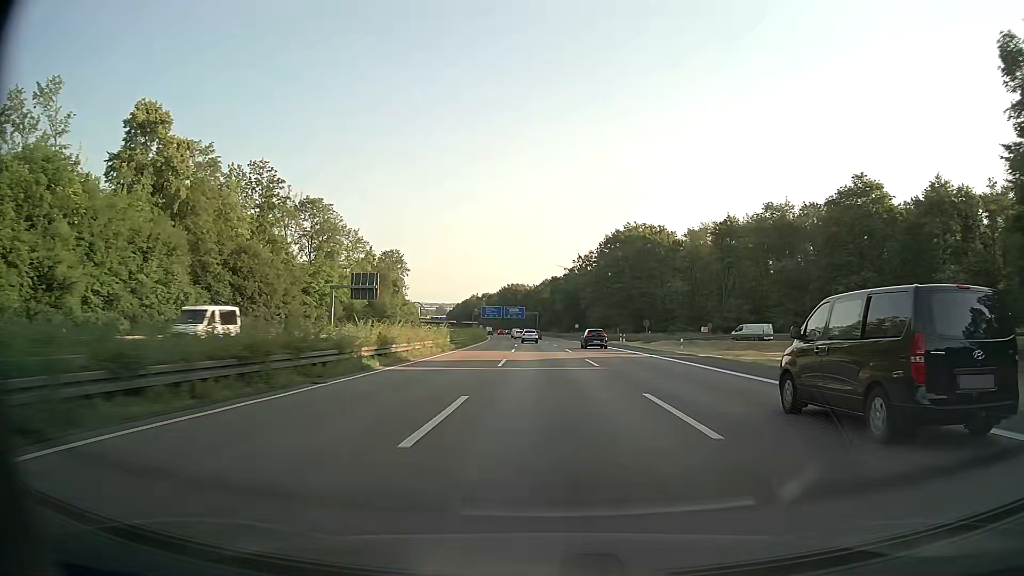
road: motorway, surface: asphalt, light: Day
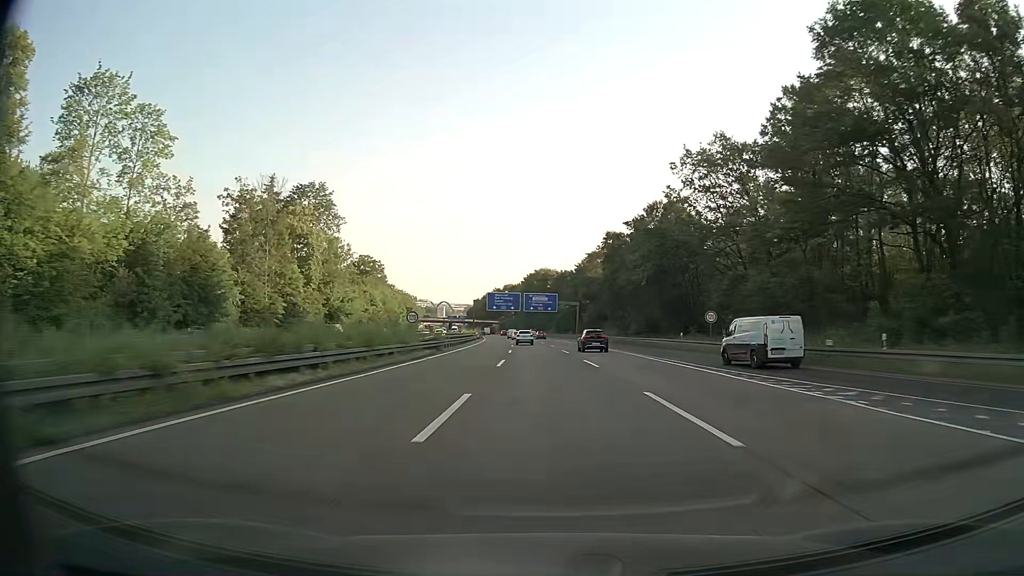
(-2.2, +86.9) m; -3°
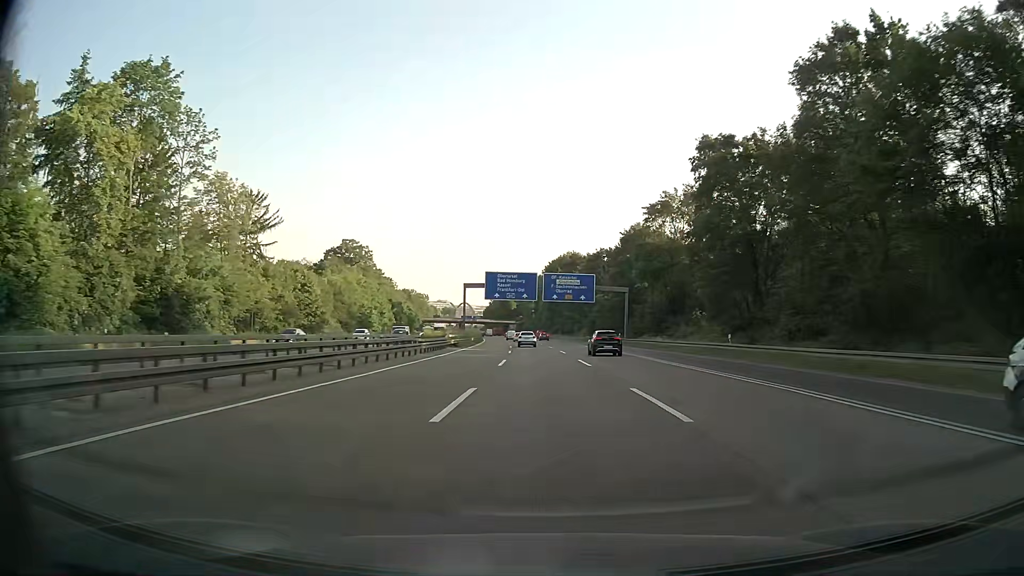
(-0.9, +52.1) m; -2°
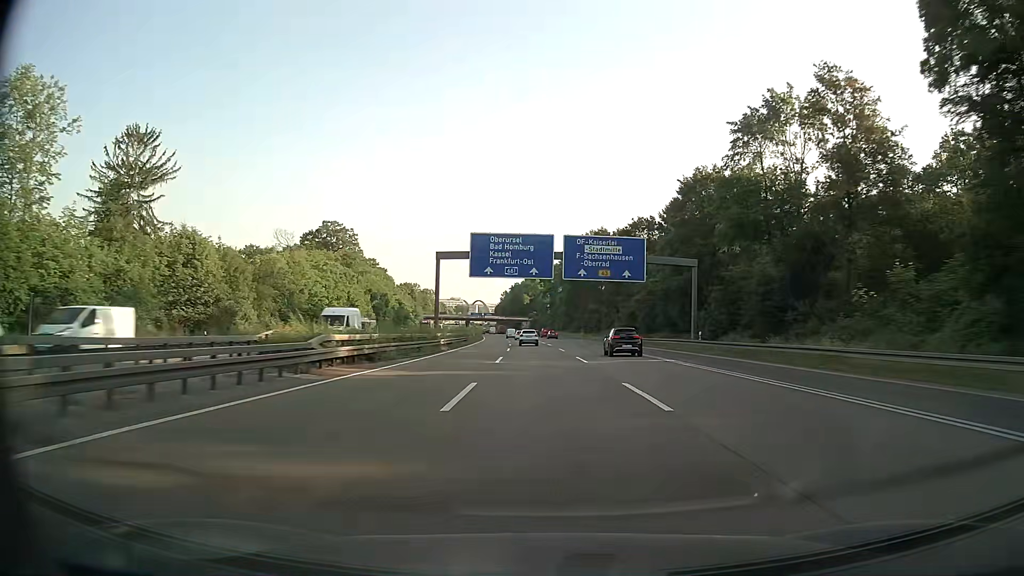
(-0.4, +34.7) m; -2°
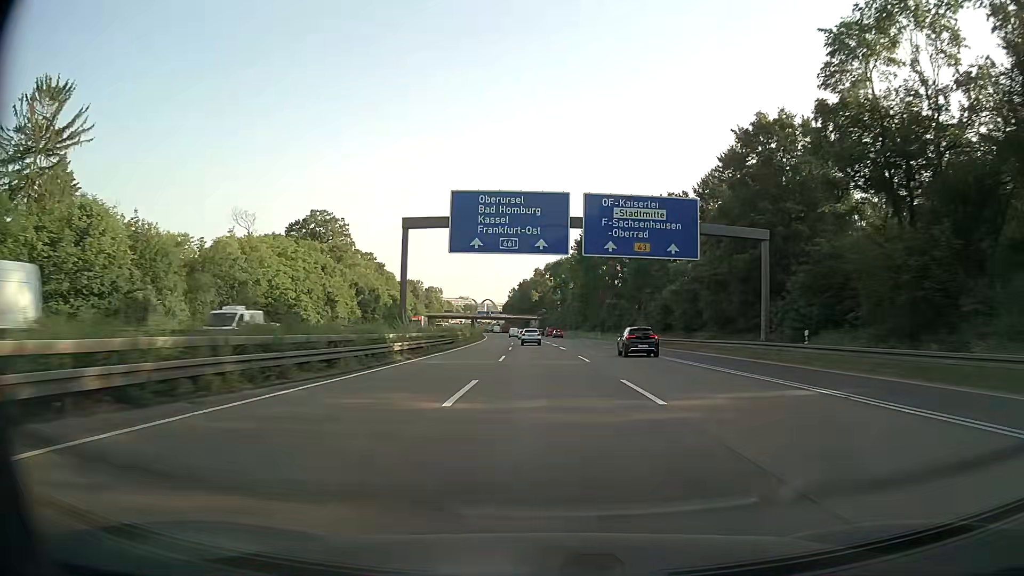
(-0.1, +17.3) m; -1°
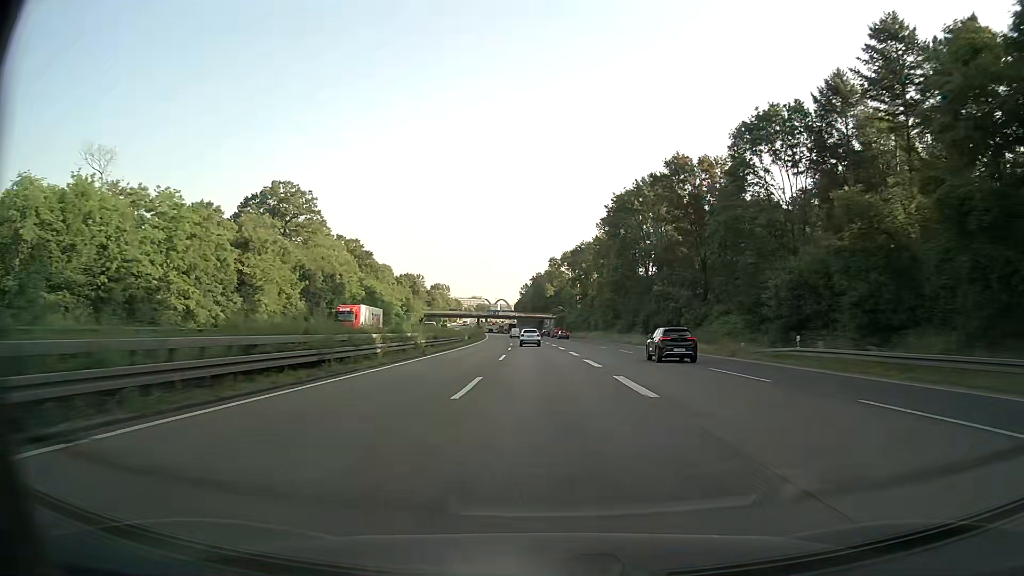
(-0.4, +34.7) m; -1°
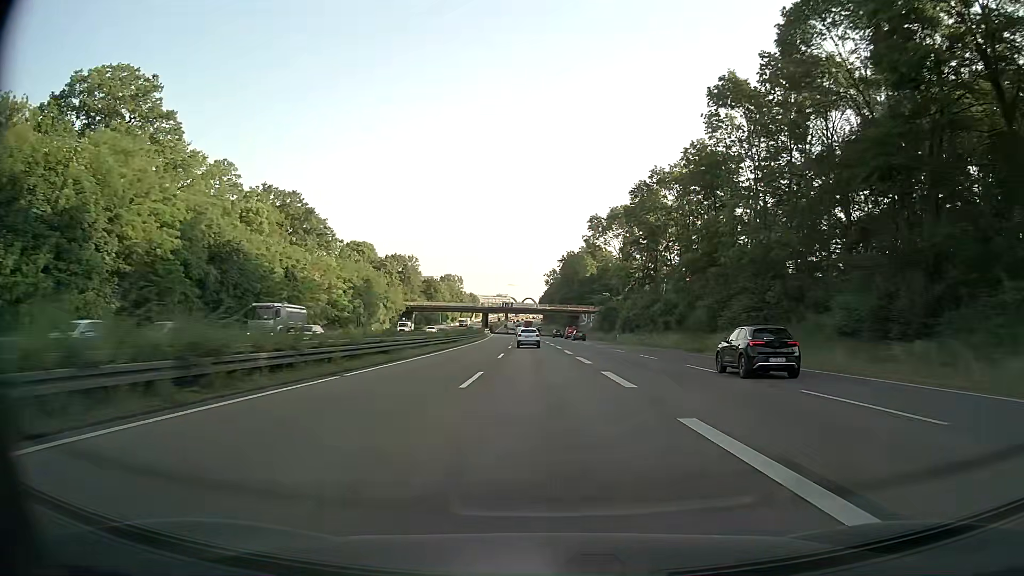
(-1.4, +69.2) m; -2°
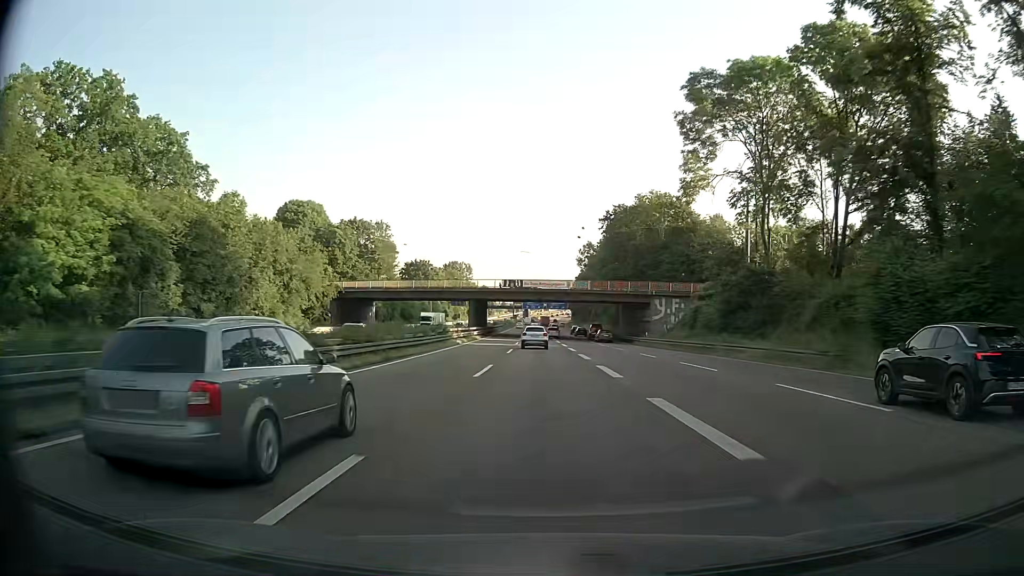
(-1.3, +69.0) m; -2°
(0, +10) (0, +20) (0, +30) (0, +40) (0, +50) (0, +60) (0, +70) (-1, +80) (-1, +90) (-1, +100) m
